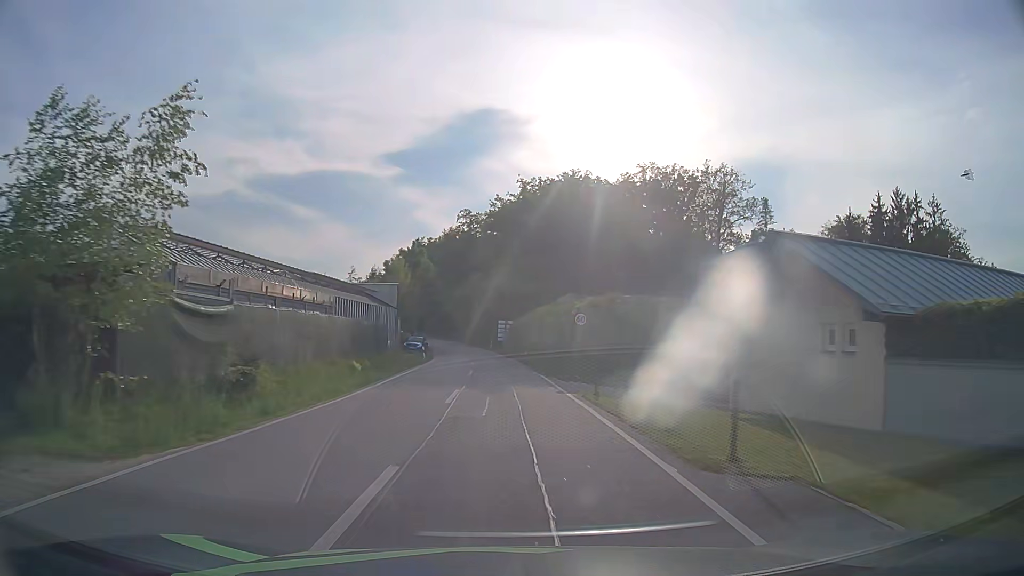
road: tertiary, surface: asphalt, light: Day
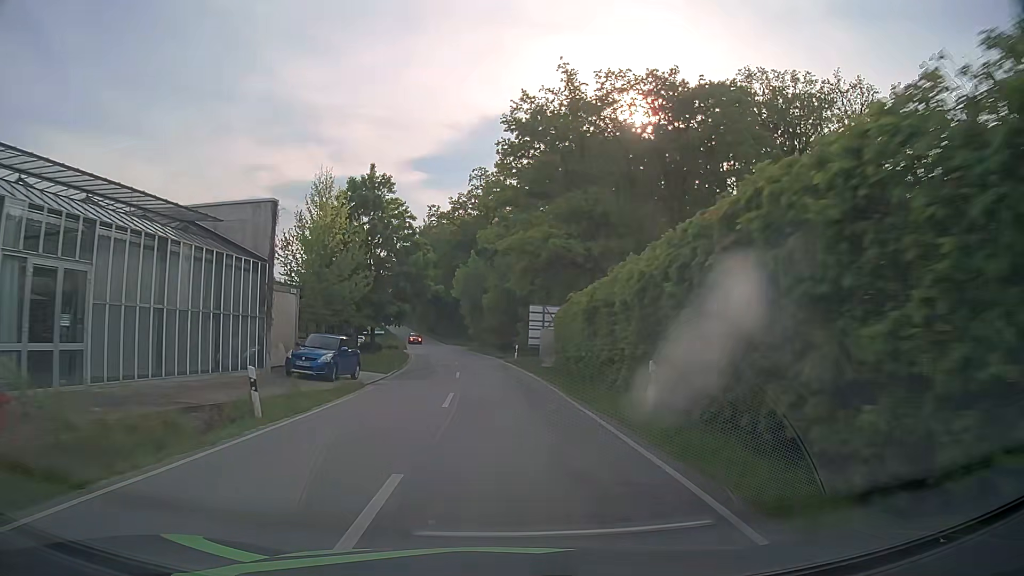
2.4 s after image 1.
(-0.8, +36.3) m; -2°
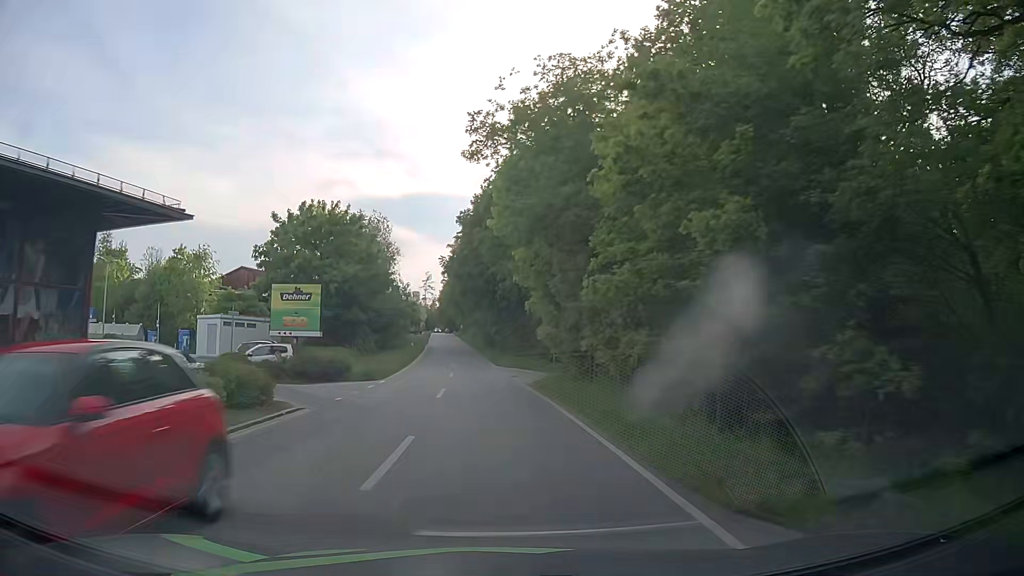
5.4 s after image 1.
(-2.0, +45.3) m; -7°
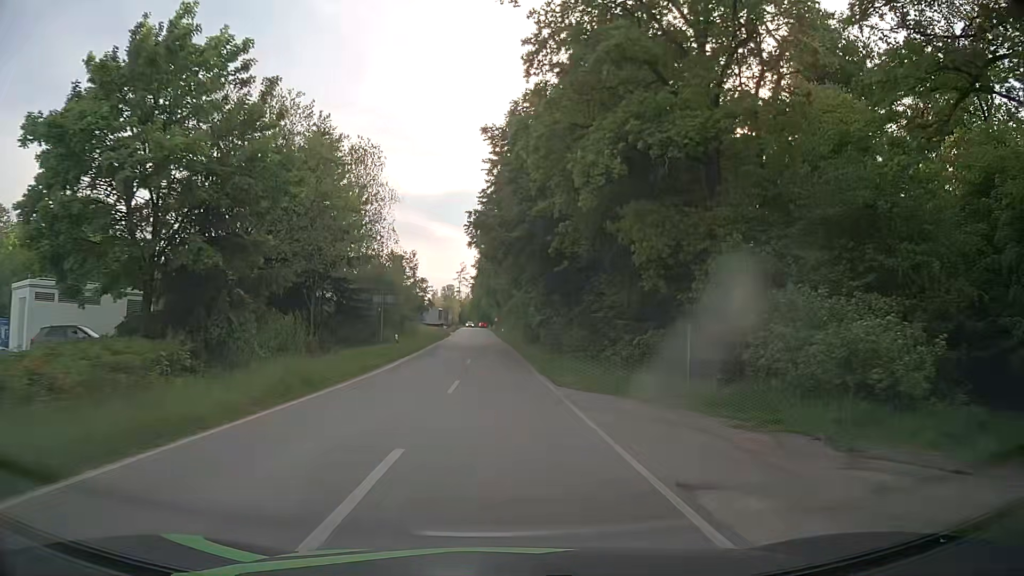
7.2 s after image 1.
(-1.0, +27.1) m; -3°
(0, +10) (0, +20) (0, +30) (-1, +40) (-1, +50) (-2, +60) (-2, +70) (-3, +80) (-3, +90) (-4, +100) m
